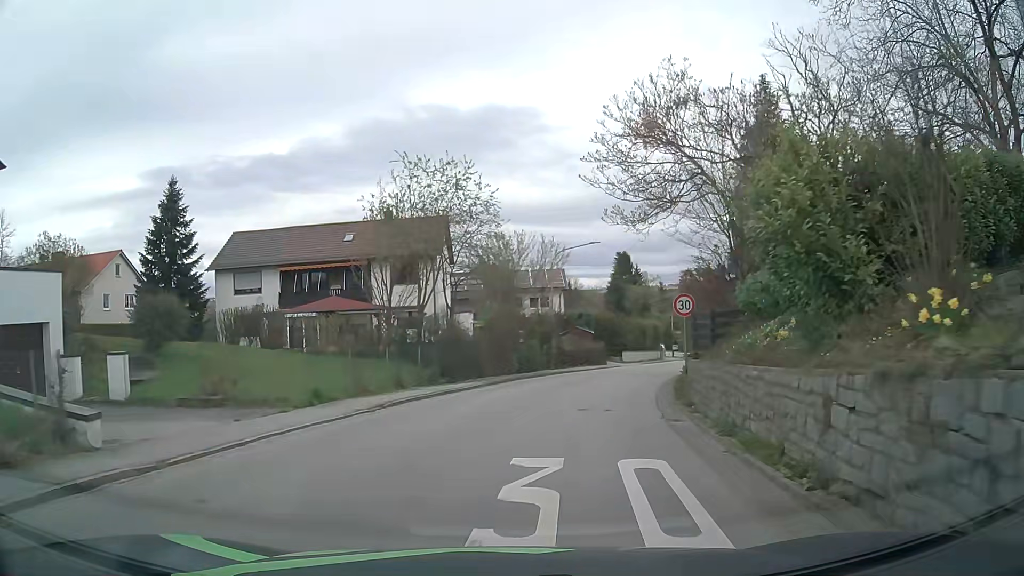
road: unclassified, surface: asphalt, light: Day
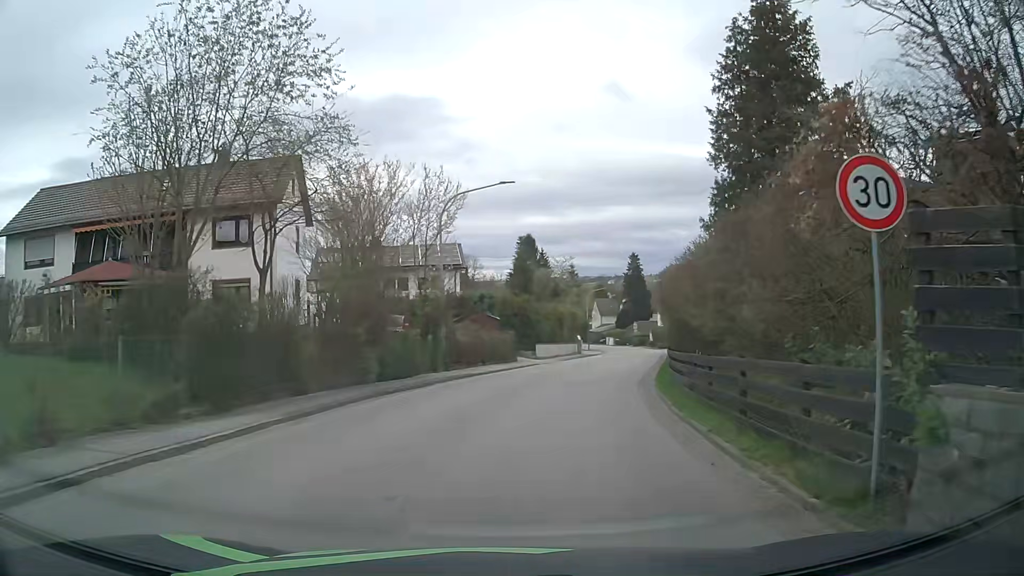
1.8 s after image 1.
(+1.1, +13.2) m; +10°
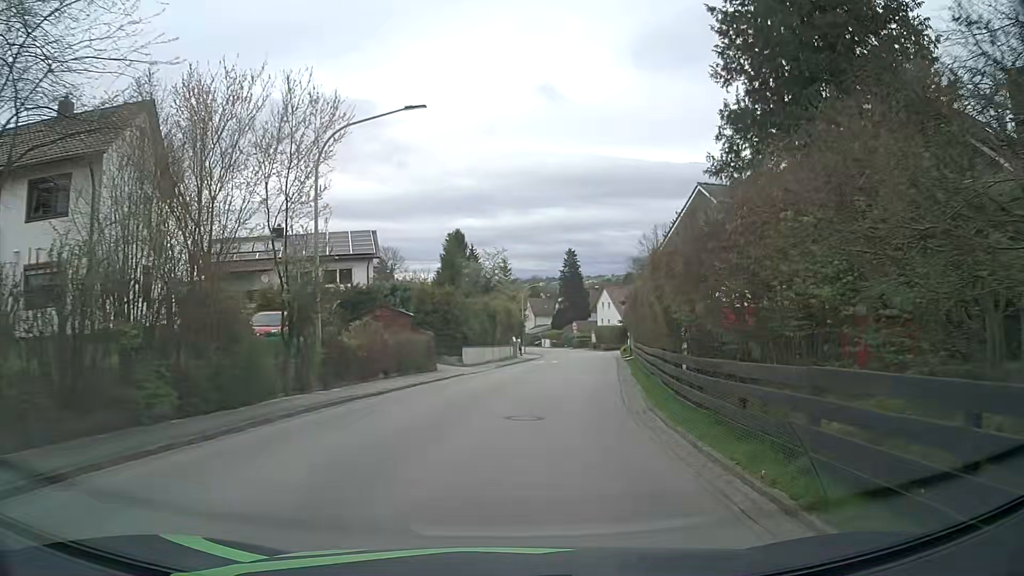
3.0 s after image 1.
(+0.4, +9.0) m; +4°
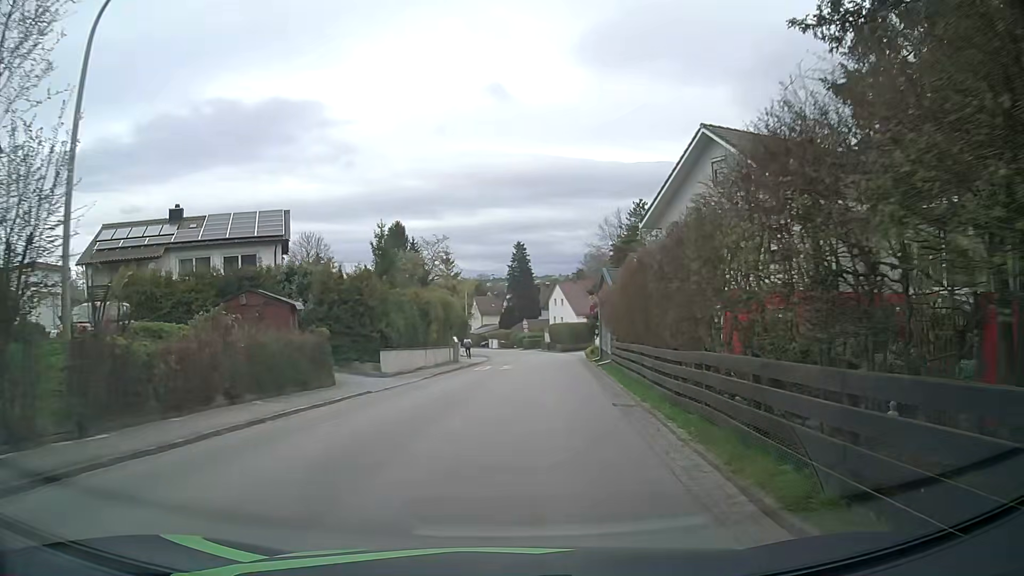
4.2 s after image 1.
(+0.5, +9.2) m; +5°
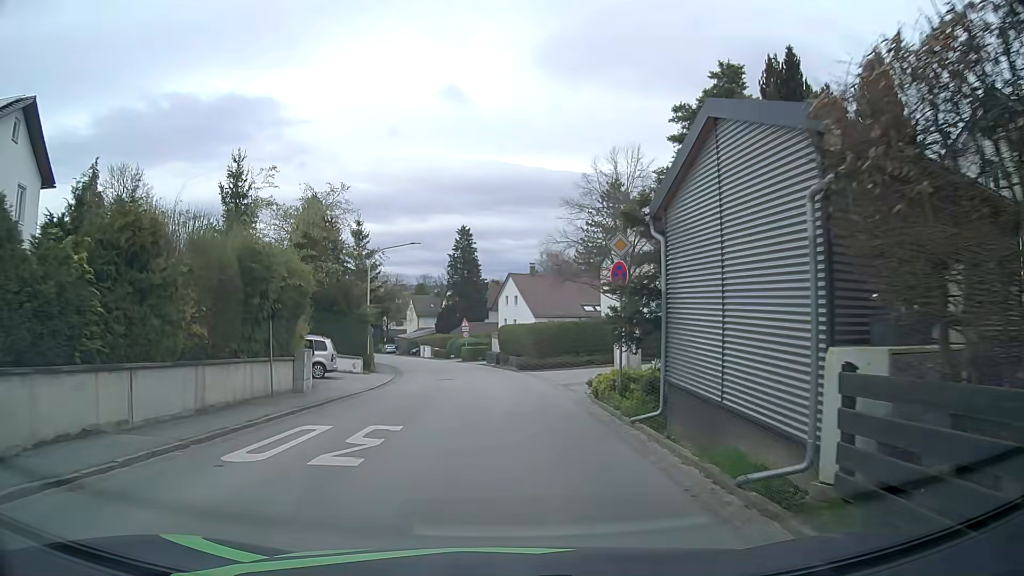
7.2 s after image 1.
(+1.1, +23.2) m; +4°
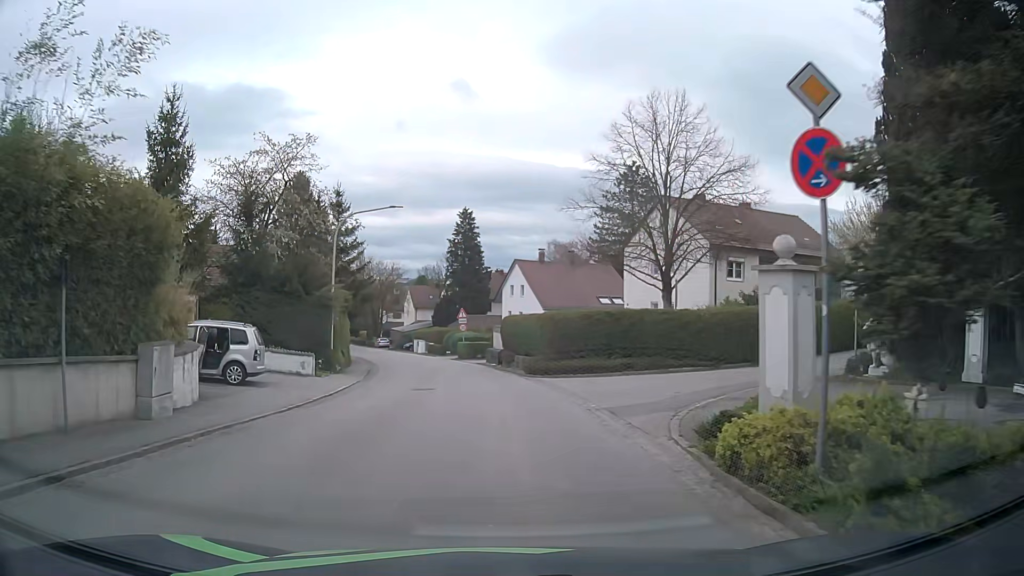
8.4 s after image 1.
(0.0, +9.1) m; 0°
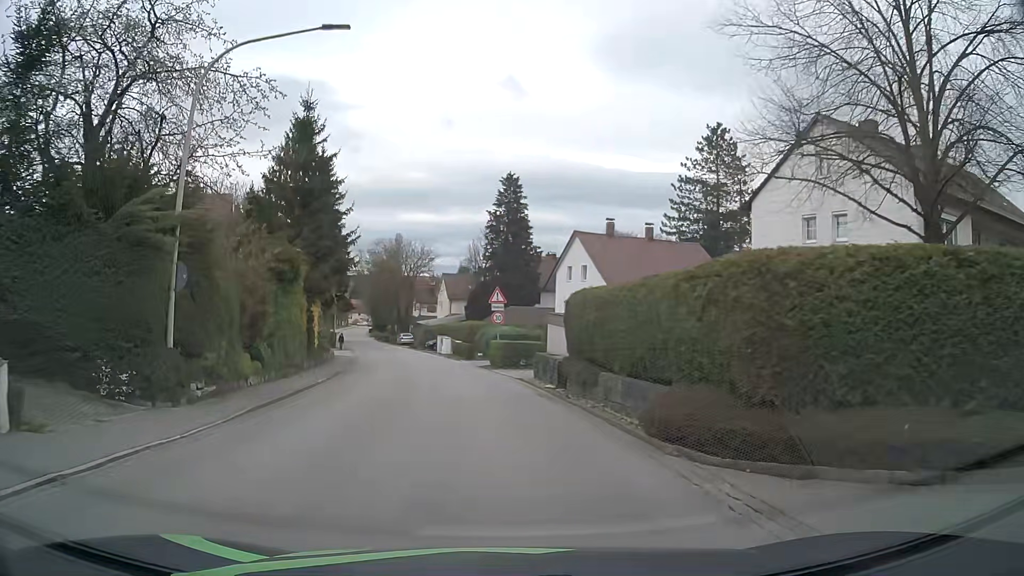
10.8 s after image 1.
(-0.8, +18.1) m; -5°
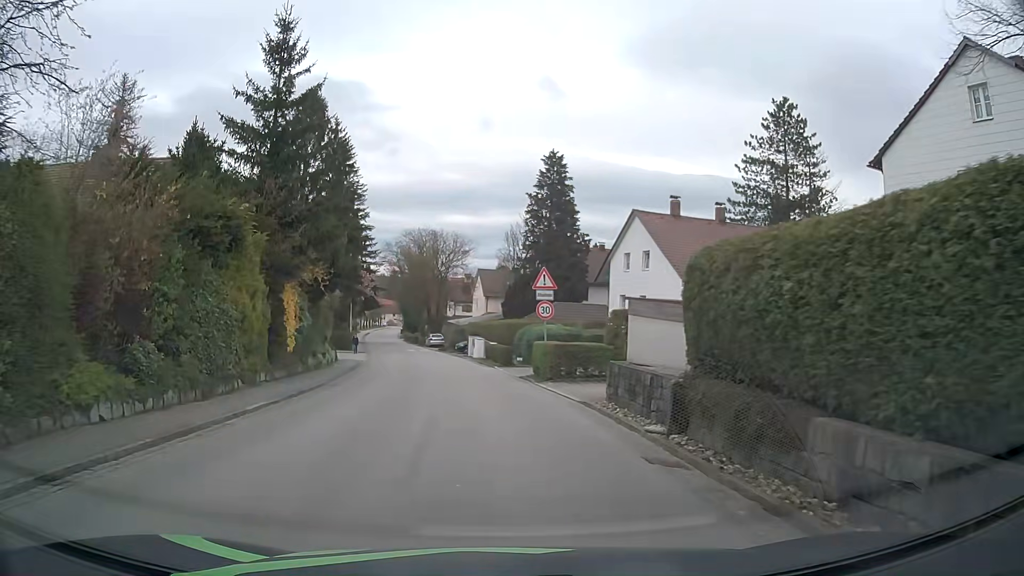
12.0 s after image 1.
(-0.3, +8.9) m; -3°
